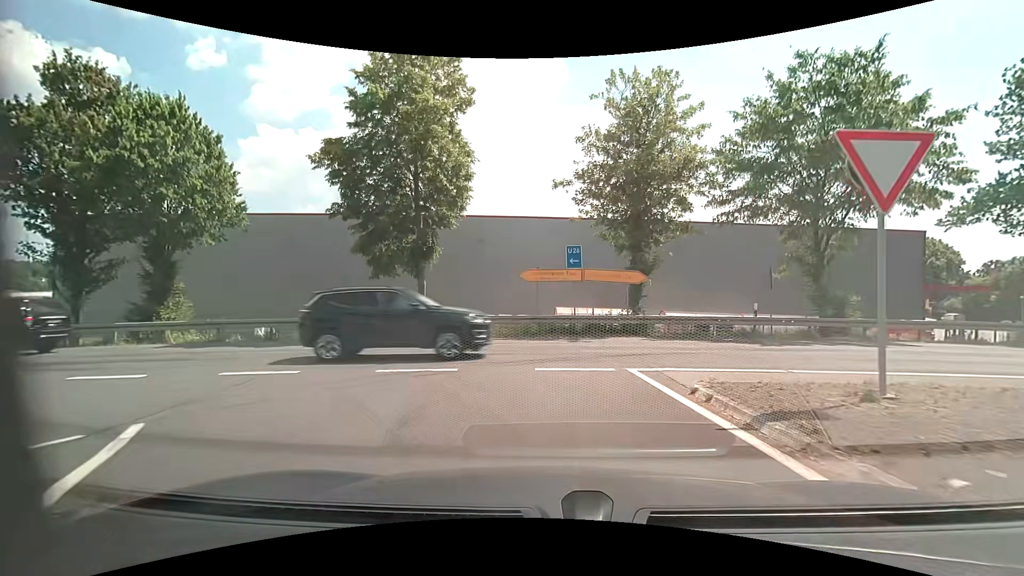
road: motorway_link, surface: asphalt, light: Day
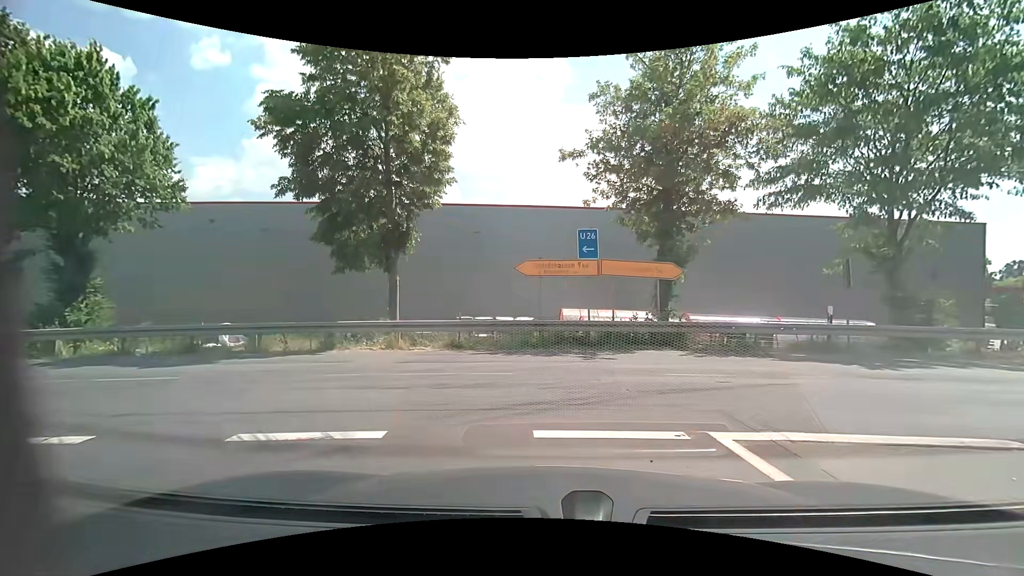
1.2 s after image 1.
(0.0, +4.2) m; -1°
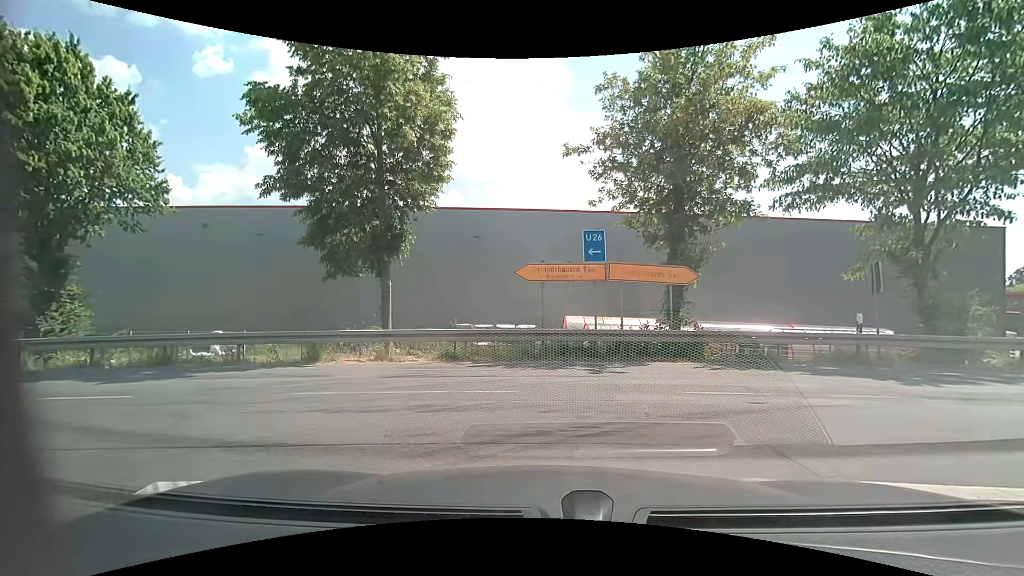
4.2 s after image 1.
(0.0, +1.1) m; +1°
(-4, +9) (-13, +11) (-23, +11) (-33, +10) (-43, +9) (-53, +8) (-63, +7) (-73, +6) (-83, +6) (-93, +5) m
